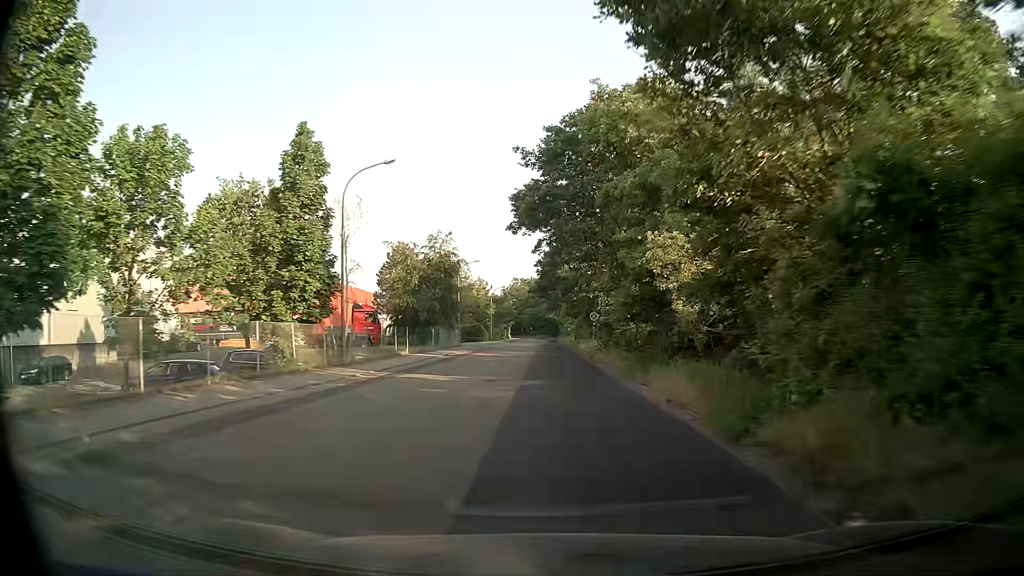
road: unclassified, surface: asphalt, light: Day
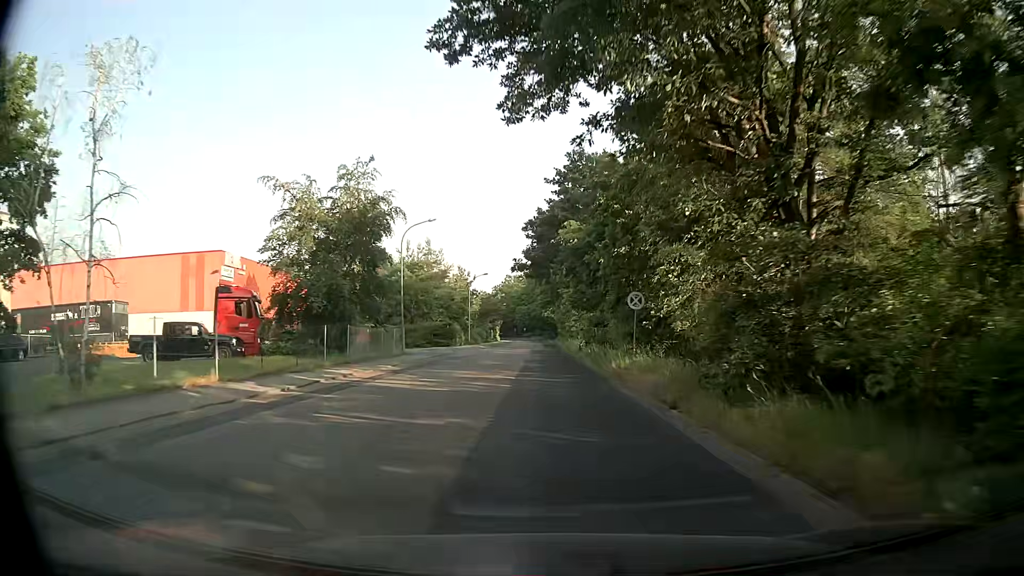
(+0.3, +23.3) m; +1°
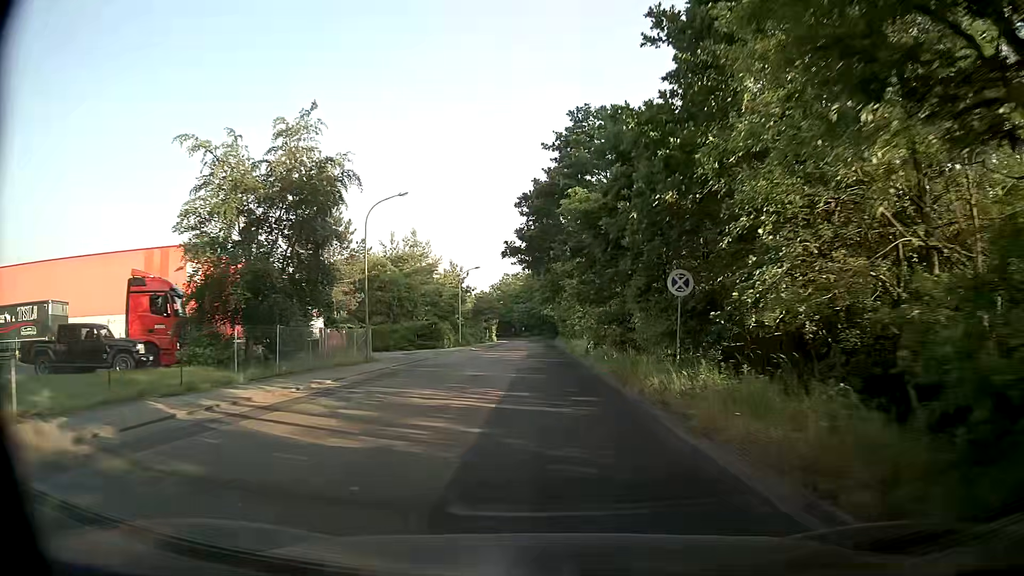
(0.0, +7.8) m; 0°
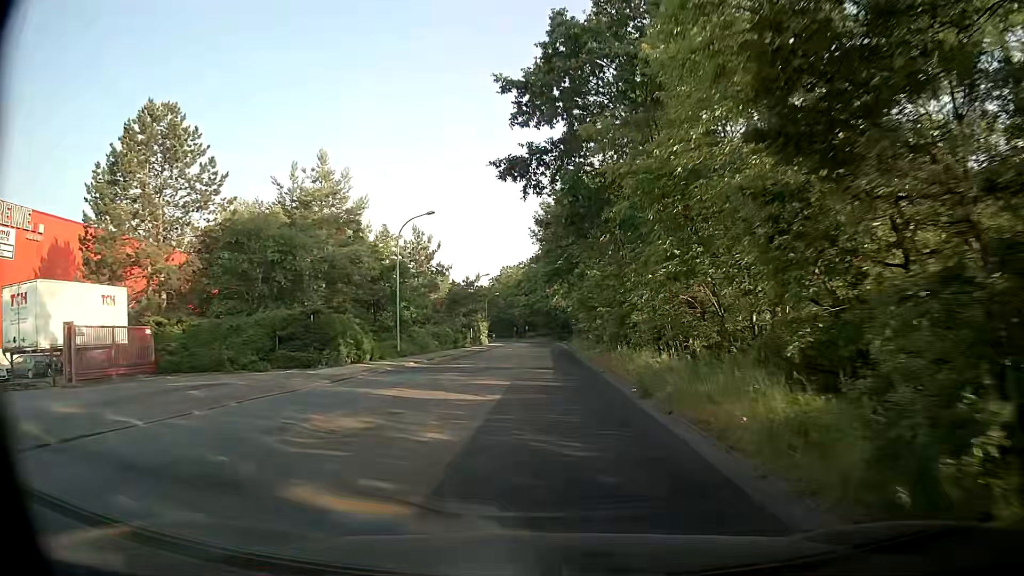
(-0.2, +31.1) m; -1°
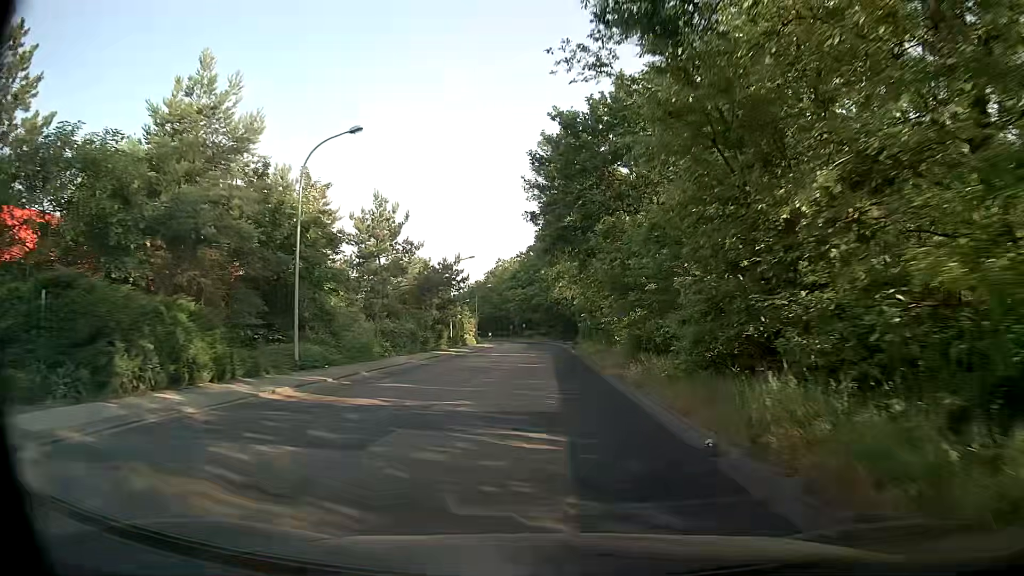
(-0.1, +15.5) m; 0°
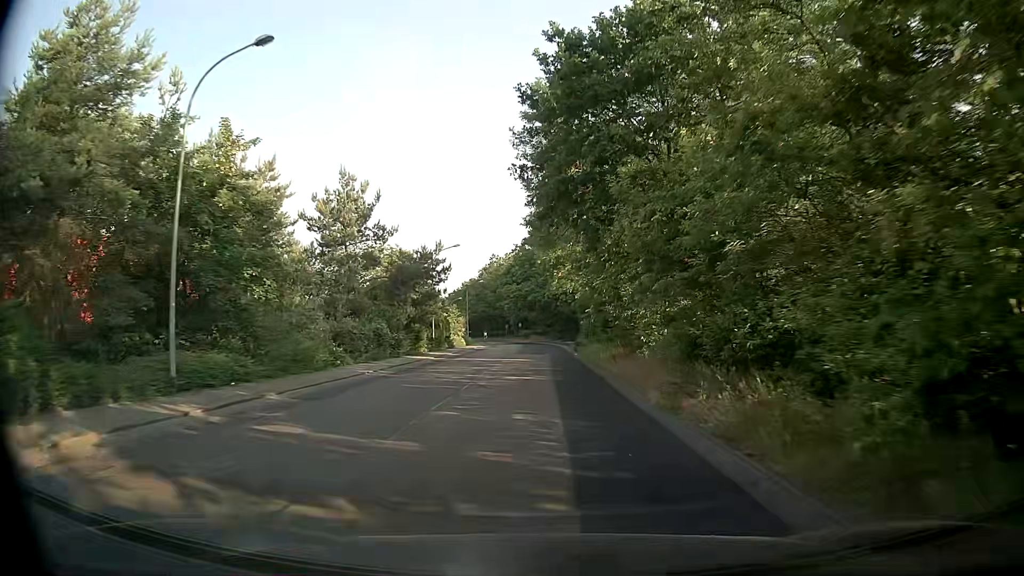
(+0.1, +7.8) m; +1°
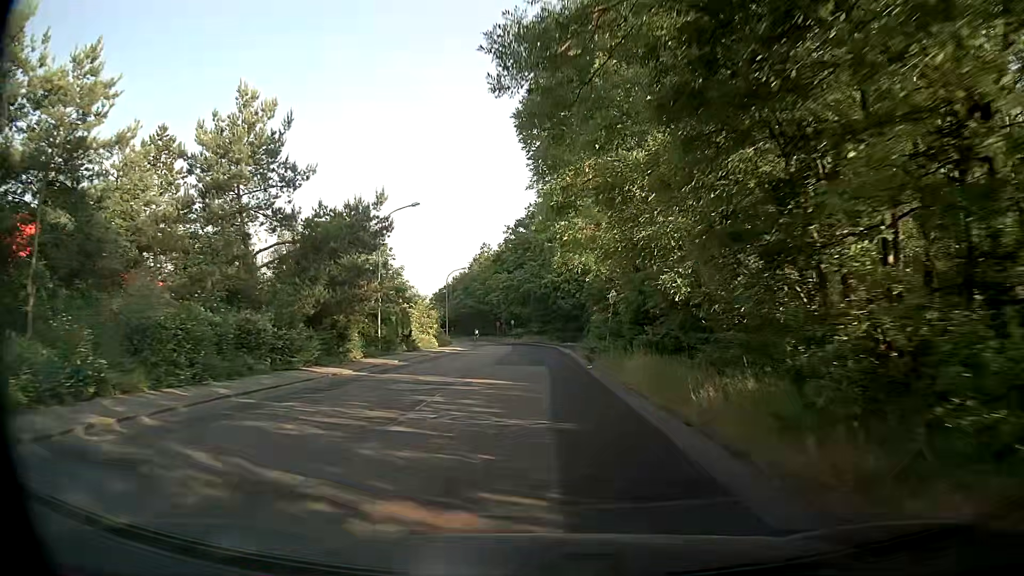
(0.0, +15.5) m; 0°
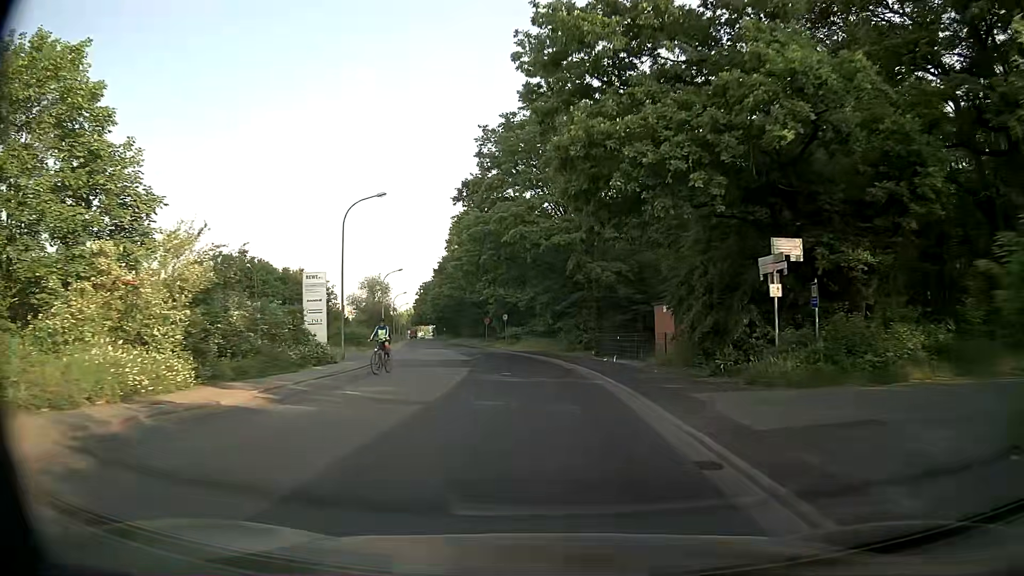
(-0.1, +38.9) m; 0°
(0, +10) (-1, +20) (-2, +30) (-3, +40) (-5, +50) (-7, +60) (-9, +69) (-11, +79) (-13, +89) (-15, +99) m
